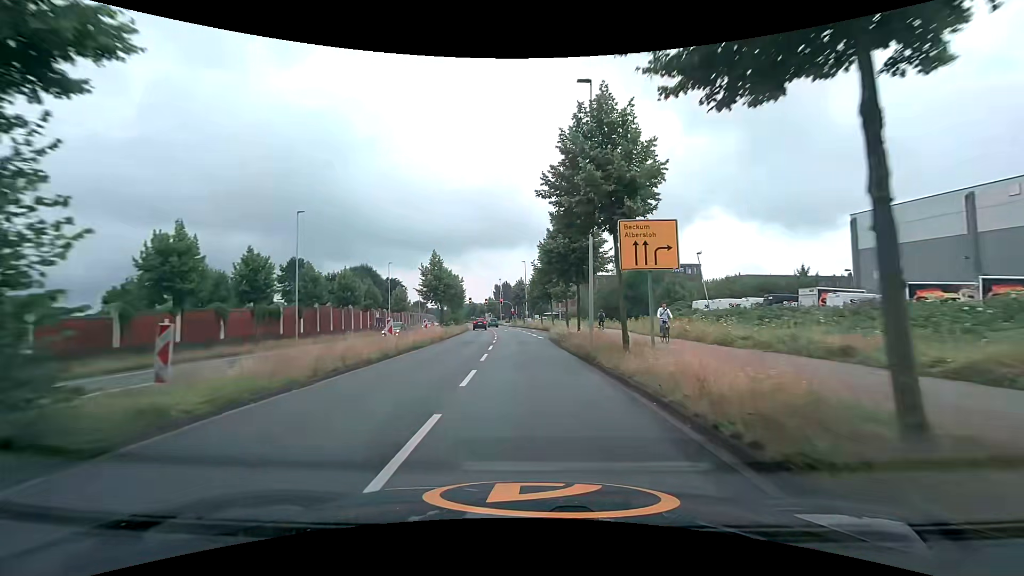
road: secondary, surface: asphalt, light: Day
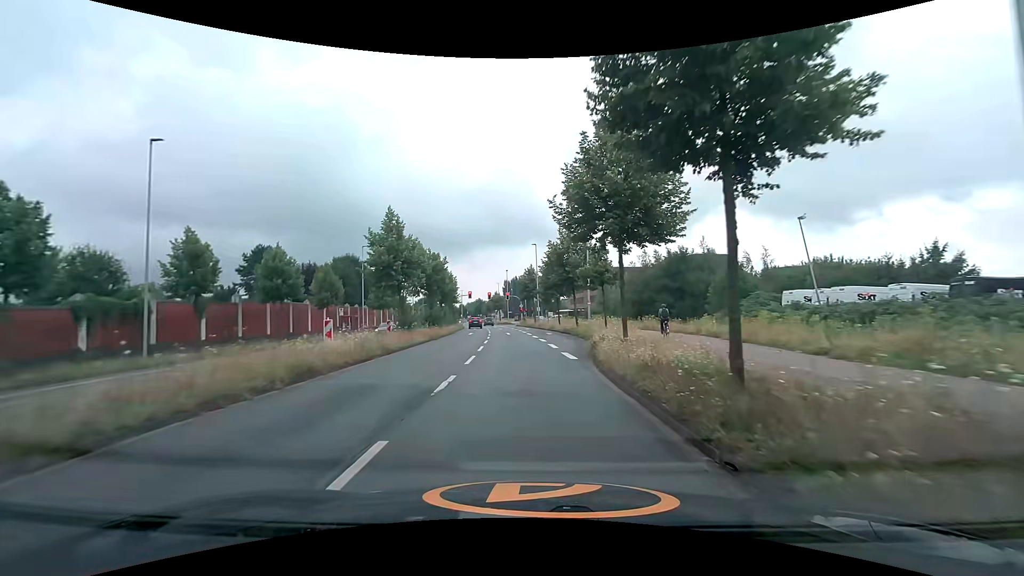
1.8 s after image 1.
(-0.3, +19.6) m; -2°
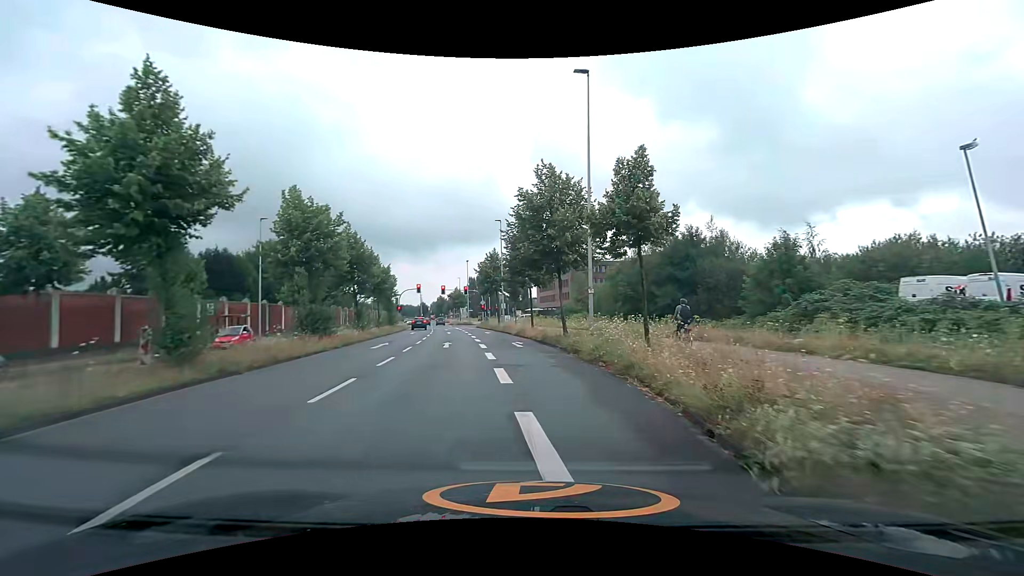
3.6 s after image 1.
(+0.6, +18.0) m; +4°
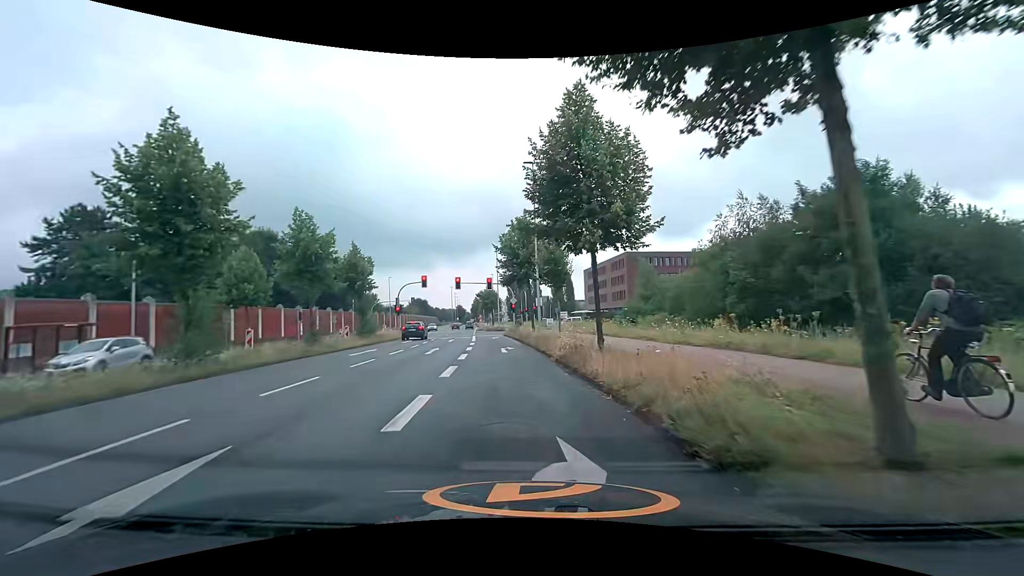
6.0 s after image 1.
(-0.5, +22.0) m; -5°
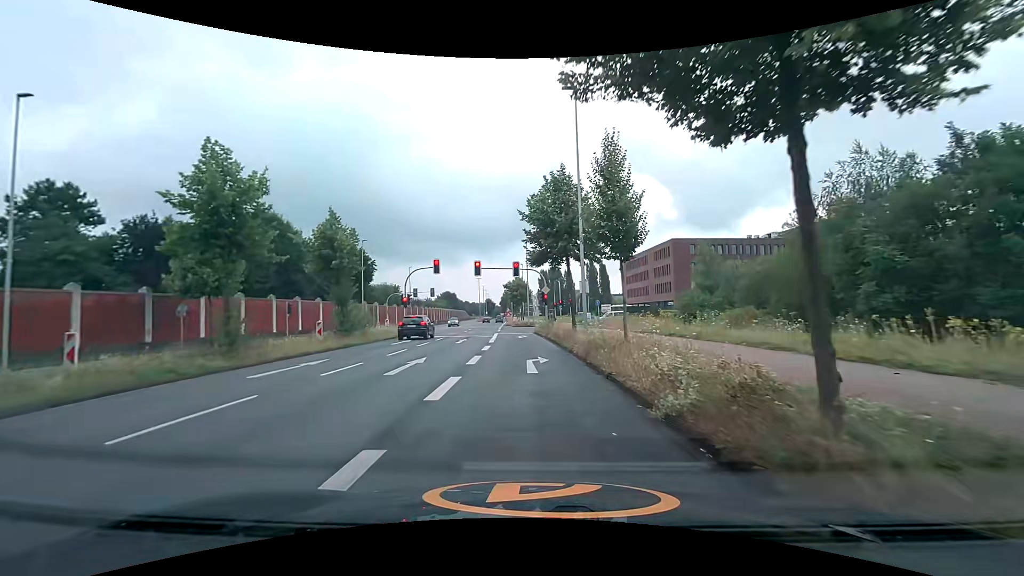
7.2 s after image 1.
(-0.3, +10.3) m; -3°
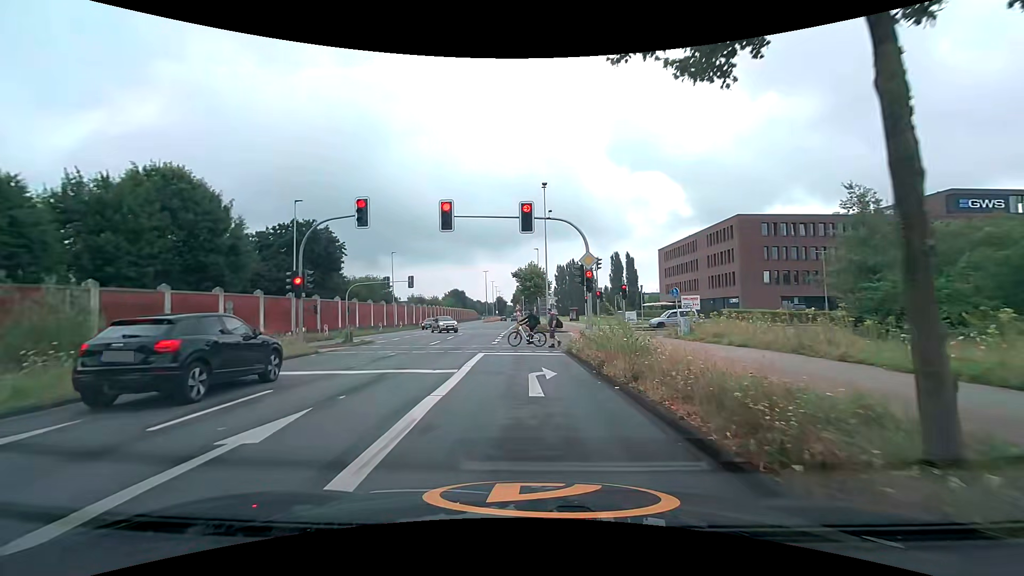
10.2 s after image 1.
(-0.6, +23.0) m; -2°
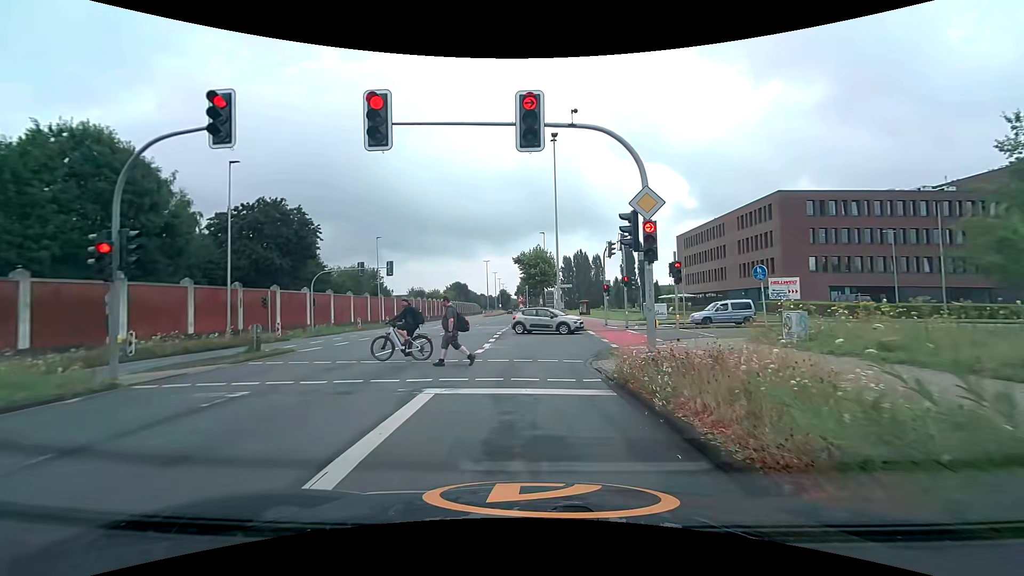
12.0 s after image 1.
(-0.1, +9.8) m; 0°
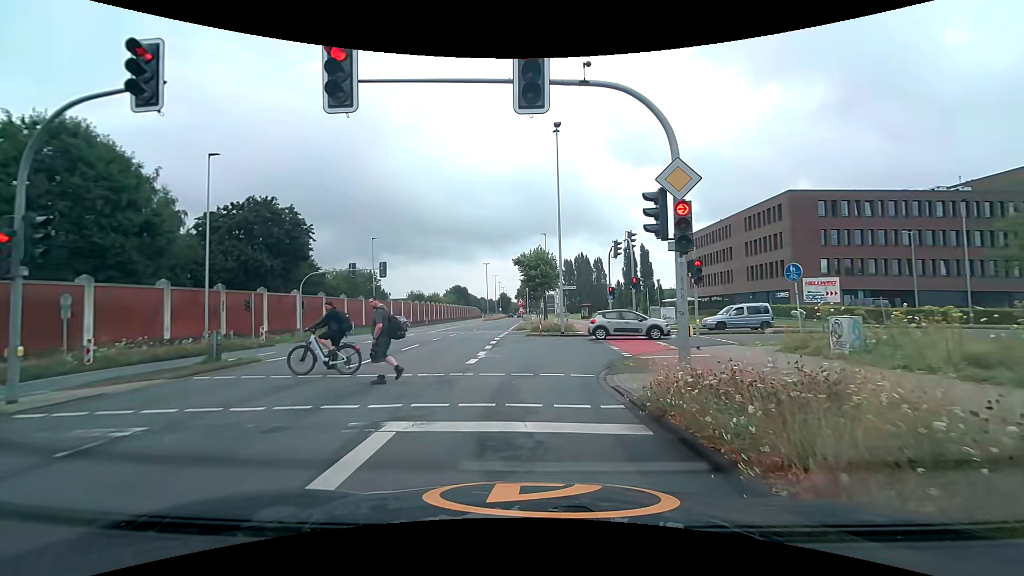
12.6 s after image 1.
(0.0, +2.2) m; 0°
